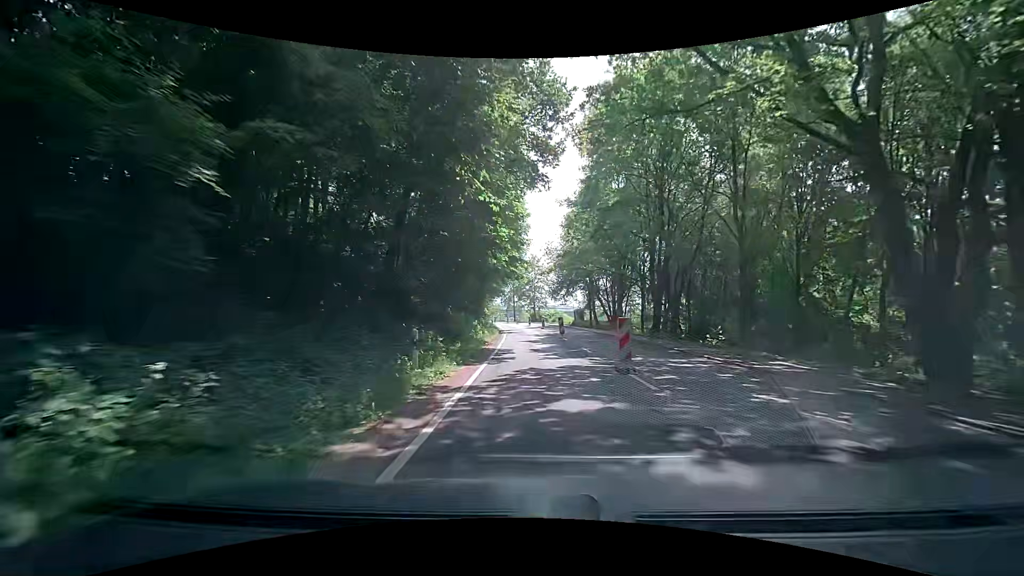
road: secondary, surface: asphalt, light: Day
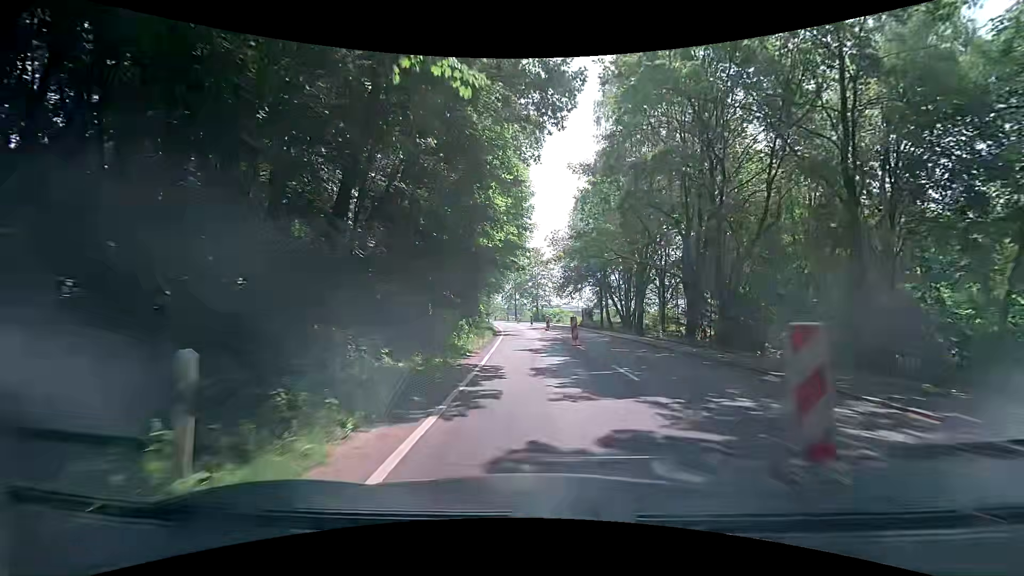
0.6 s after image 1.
(-0.1, +7.7) m; -1°
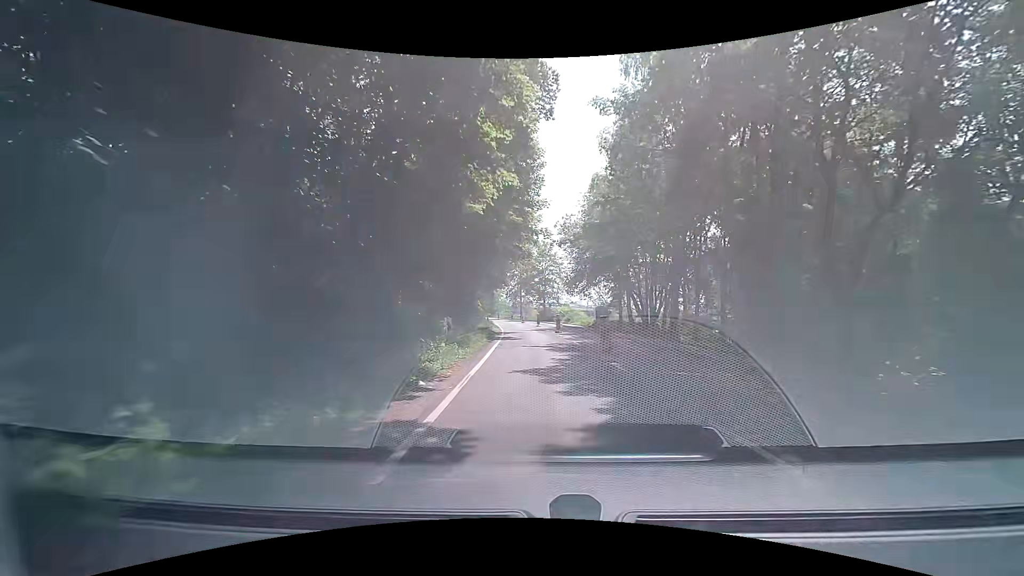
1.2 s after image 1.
(0.0, +7.8) m; 0°
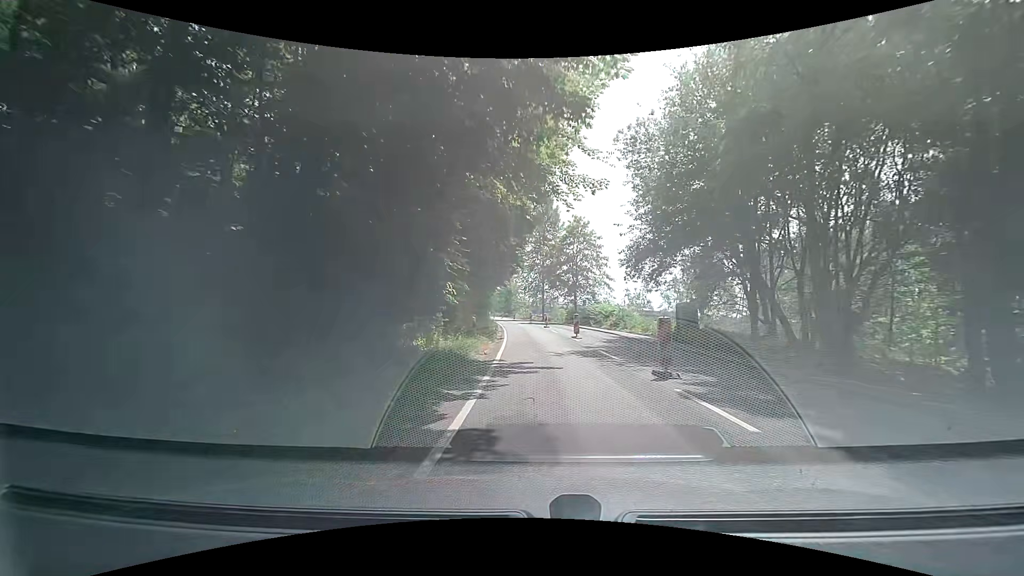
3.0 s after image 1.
(-0.6, +23.4) m; -3°
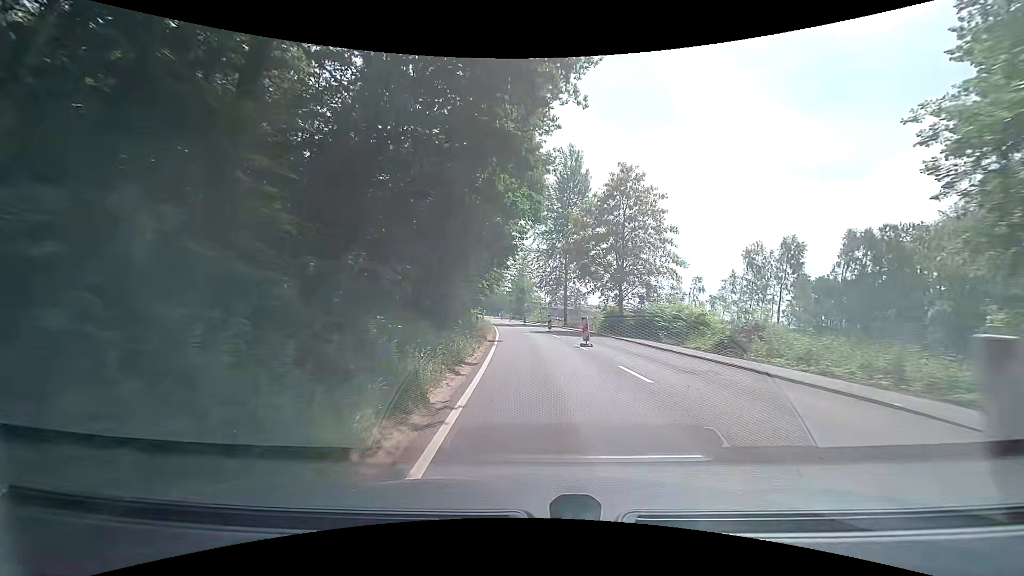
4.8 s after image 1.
(0.0, +23.6) m; -1°
(0, +10) (0, +20) (-1, +30) (-2, +40) (-3, +50) (-4, +60) (-5, +70) (-6, +80) (-8, +90) (-9, +99) m
